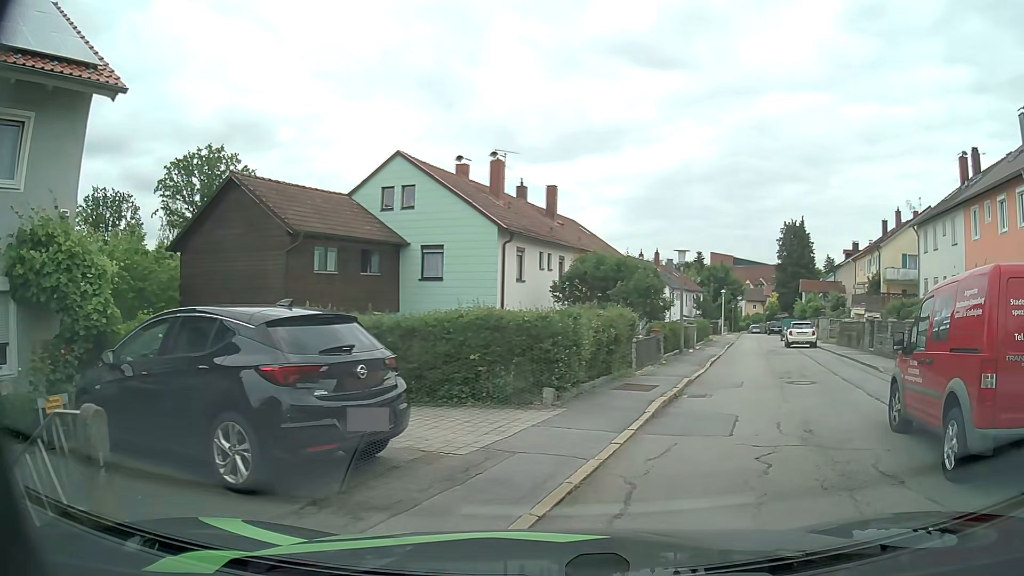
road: residential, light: Day
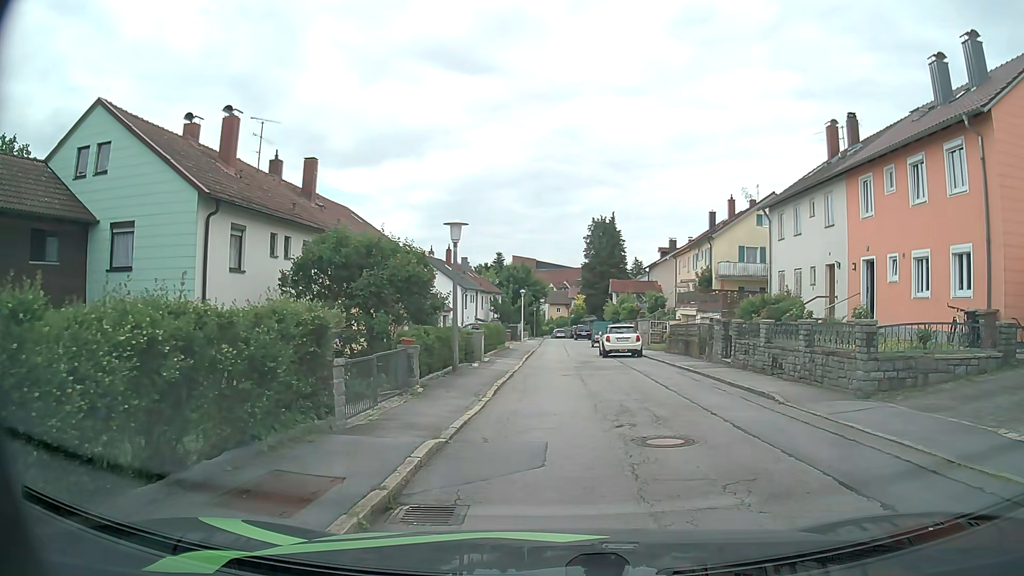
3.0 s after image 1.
(+1.4, +7.6) m; +14°
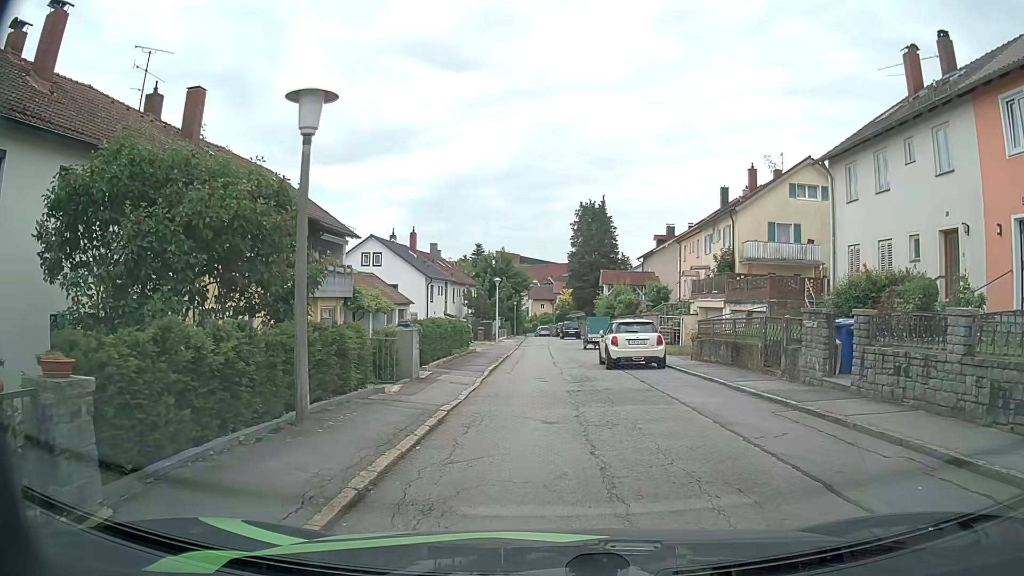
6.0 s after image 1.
(+0.3, +9.8) m; +3°
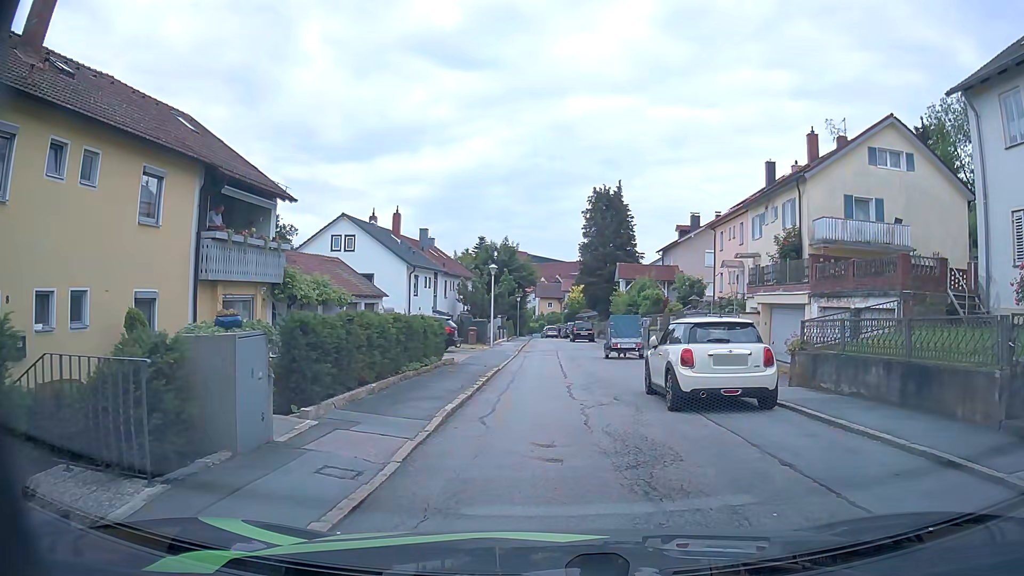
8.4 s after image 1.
(-0.3, +9.1) m; -1°
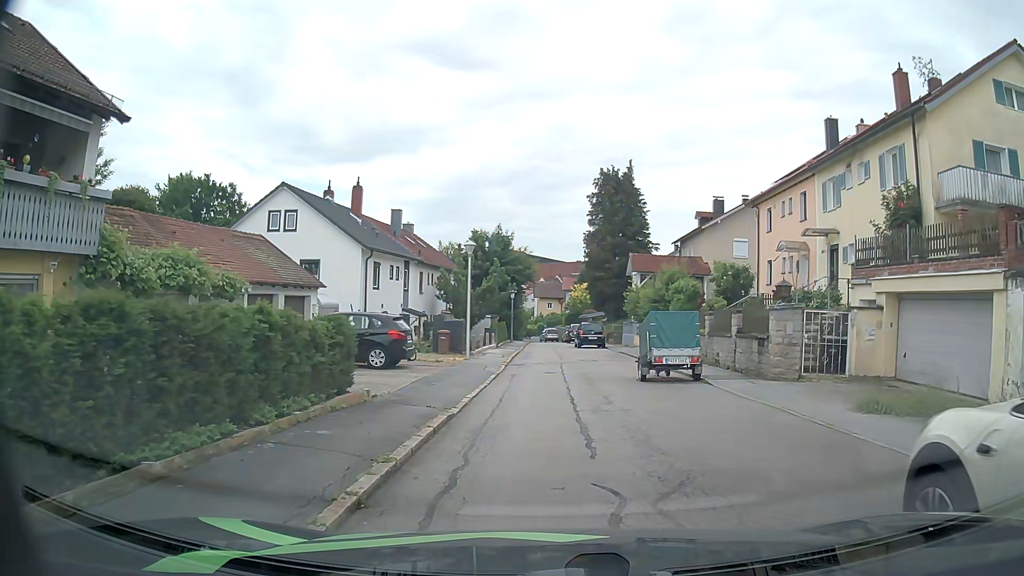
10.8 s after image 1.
(-0.1, +9.9) m; 0°
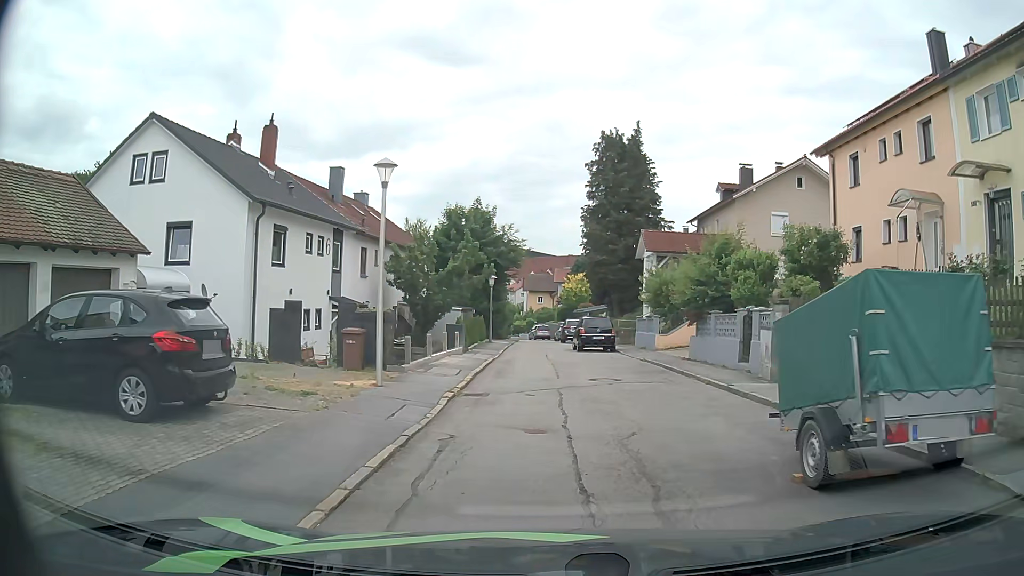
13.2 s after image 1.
(+0.1, +11.4) m; +2°
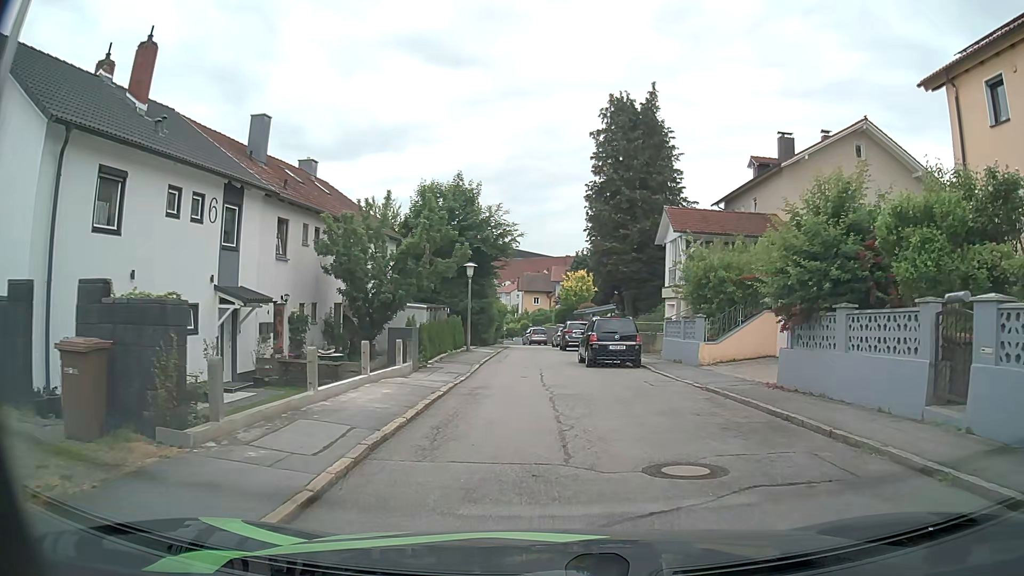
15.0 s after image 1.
(-0.1, +9.4) m; -1°
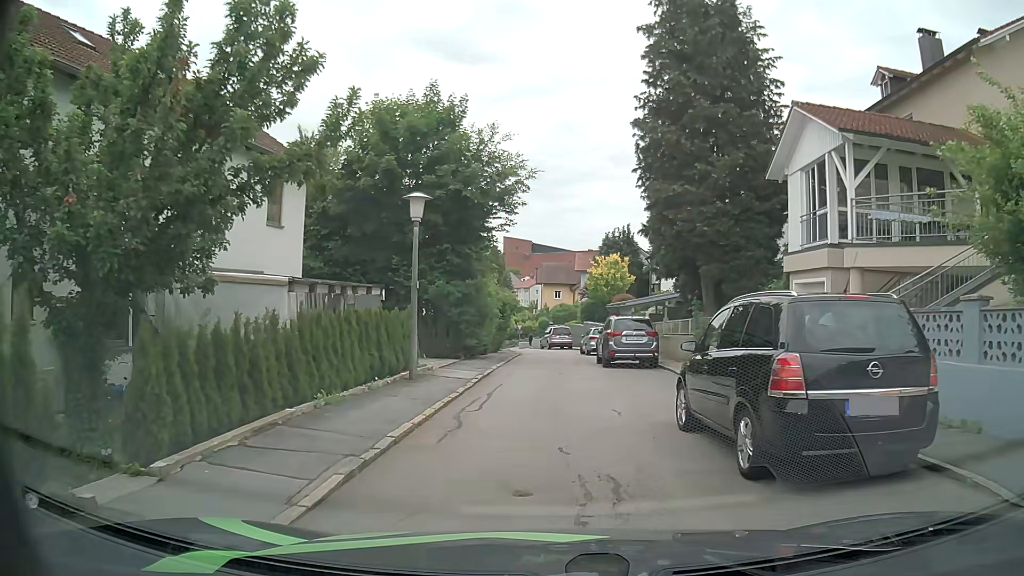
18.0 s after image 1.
(-0.1, +15.8) m; -1°
